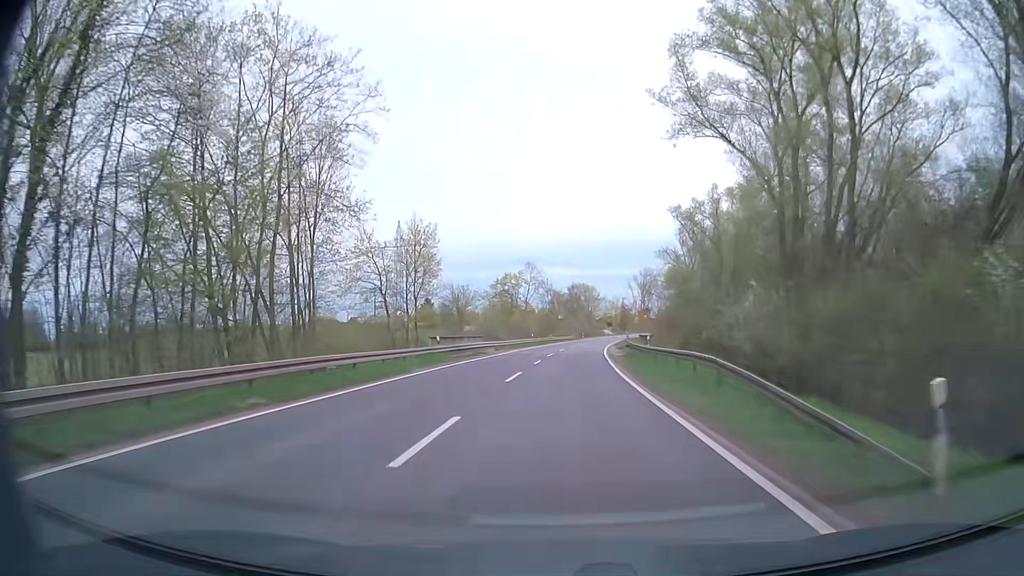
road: secondary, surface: asphalt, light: Day
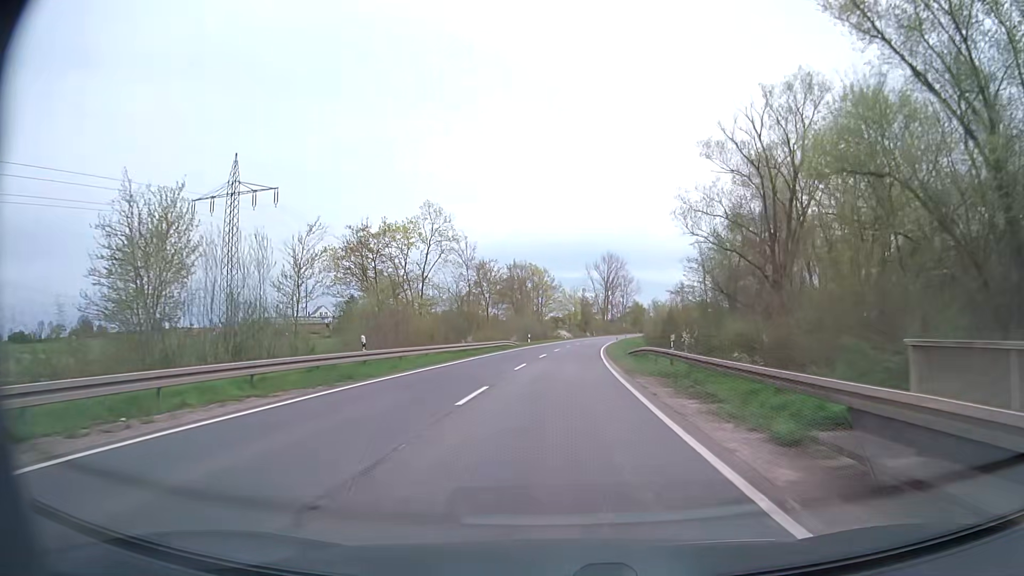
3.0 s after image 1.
(+2.2, +53.6) m; +4°
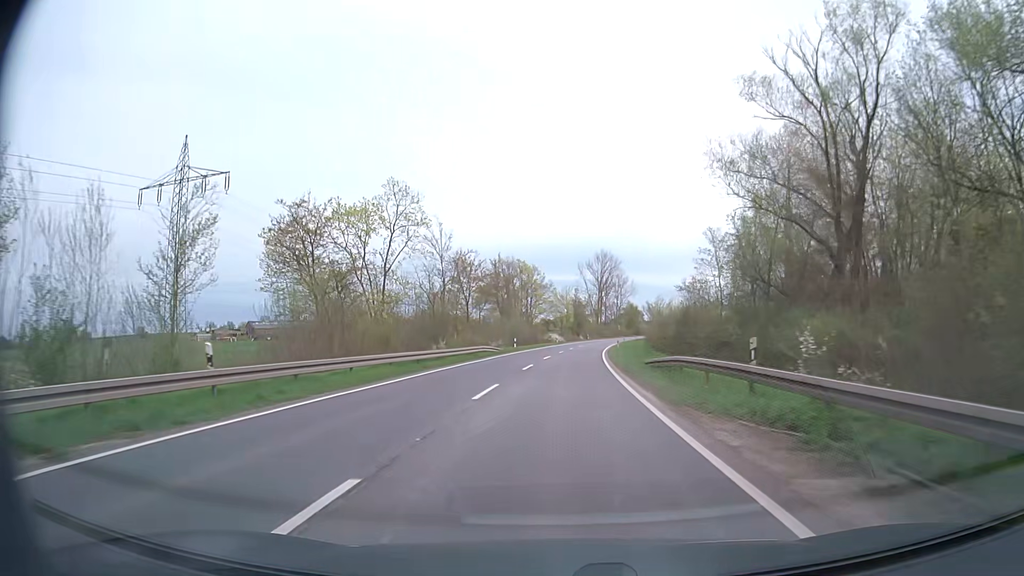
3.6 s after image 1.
(+0.1, +10.7) m; +1°
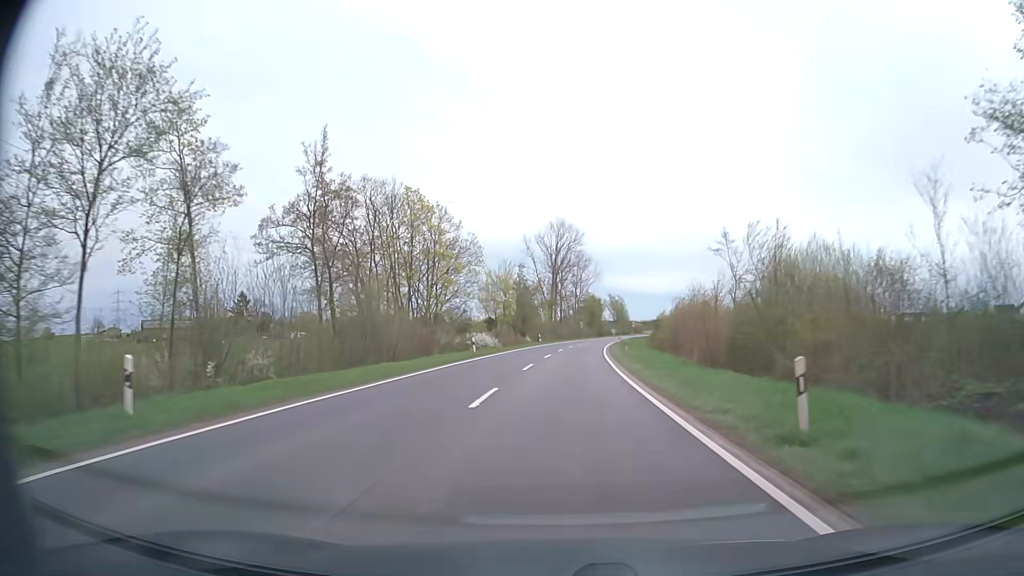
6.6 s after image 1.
(+2.0, +53.6) m; +5°
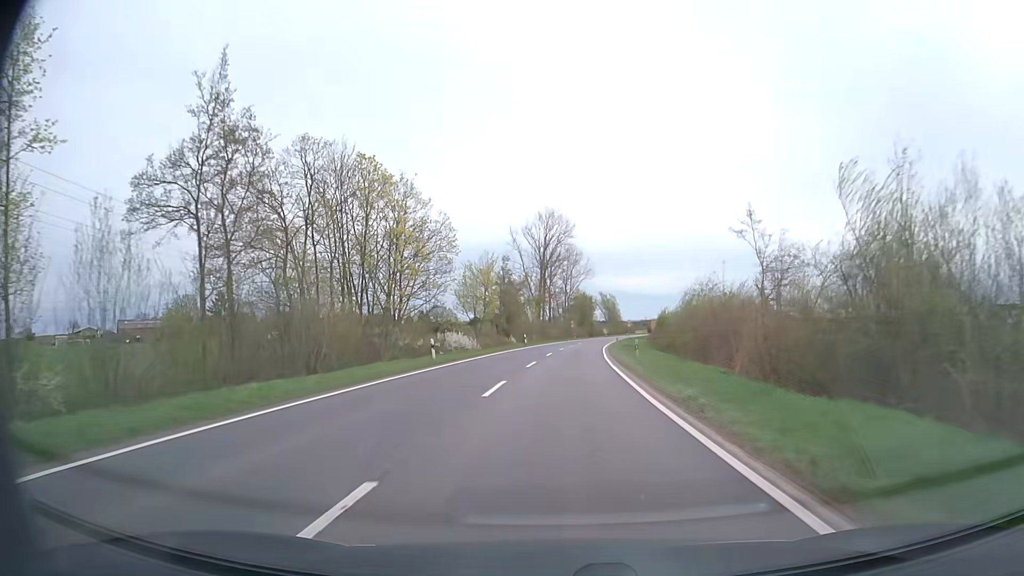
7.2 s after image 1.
(+0.1, +10.7) m; 0°
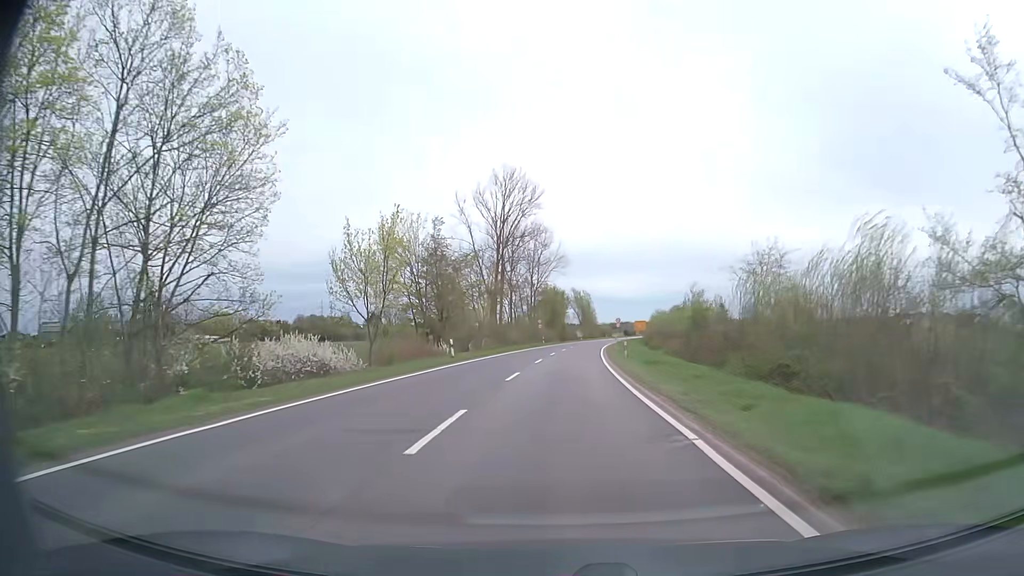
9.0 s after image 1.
(+0.9, +32.2) m; +3°
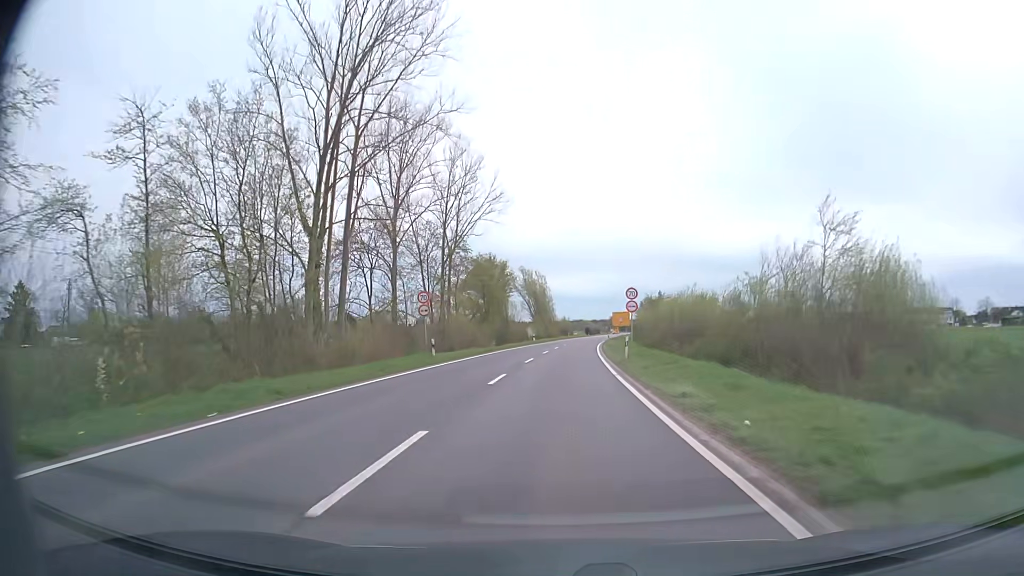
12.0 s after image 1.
(+1.9, +53.6) m; +4°
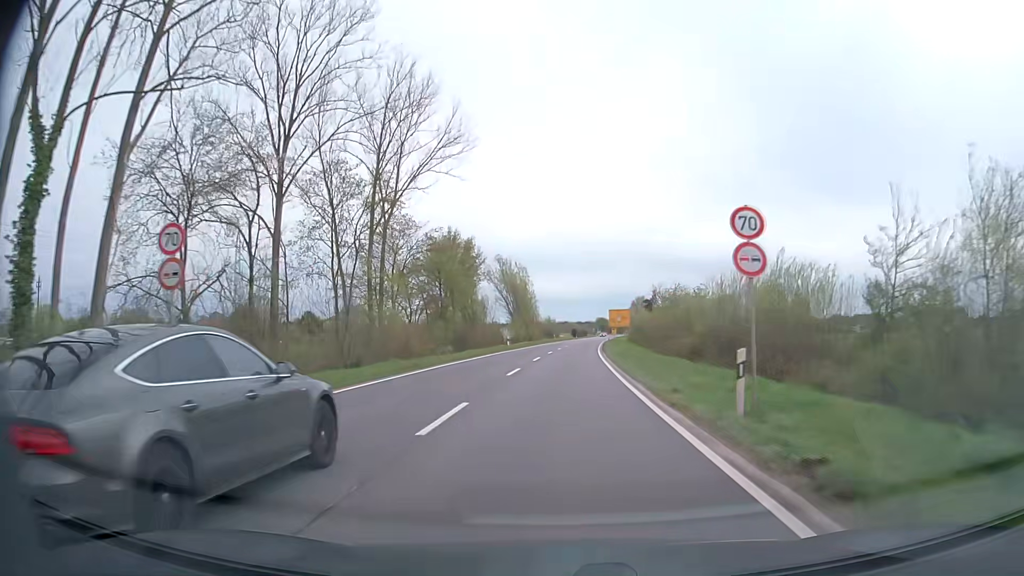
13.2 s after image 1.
(+0.3, +21.4) m; +2°
(0, +10) (0, +20) (0, +30) (+1, +40) (+1, +50) (+2, +60) (+2, +70) (+3, +80) (+4, +90) (+5, +100) m
